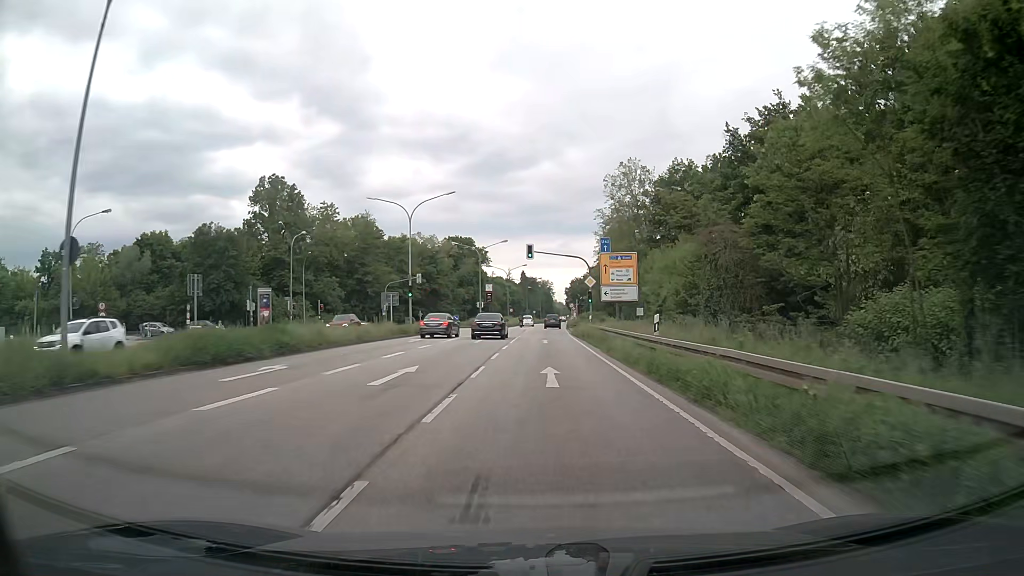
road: primary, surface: asphalt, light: Day
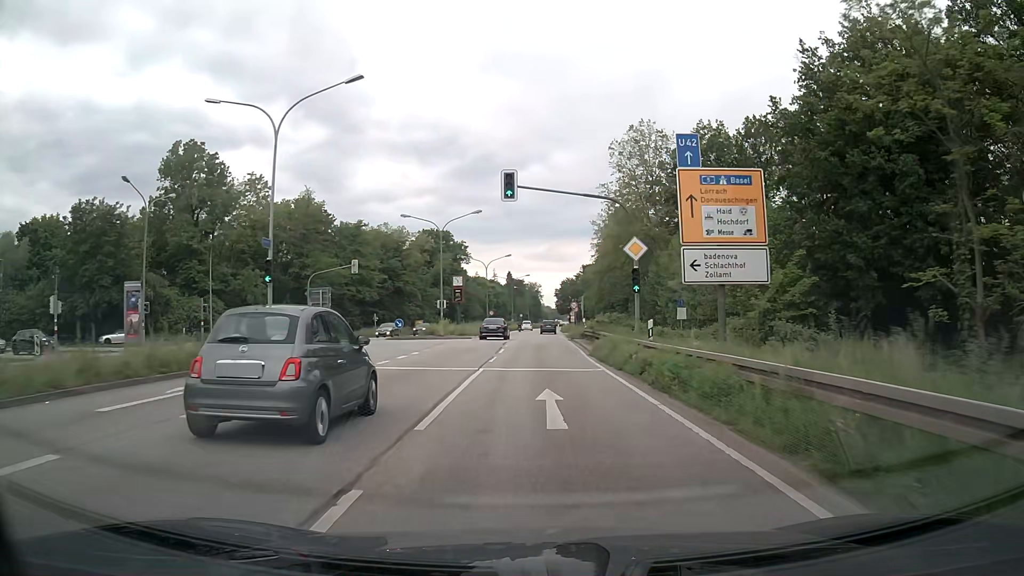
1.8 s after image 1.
(+0.2, +24.1) m; +1°
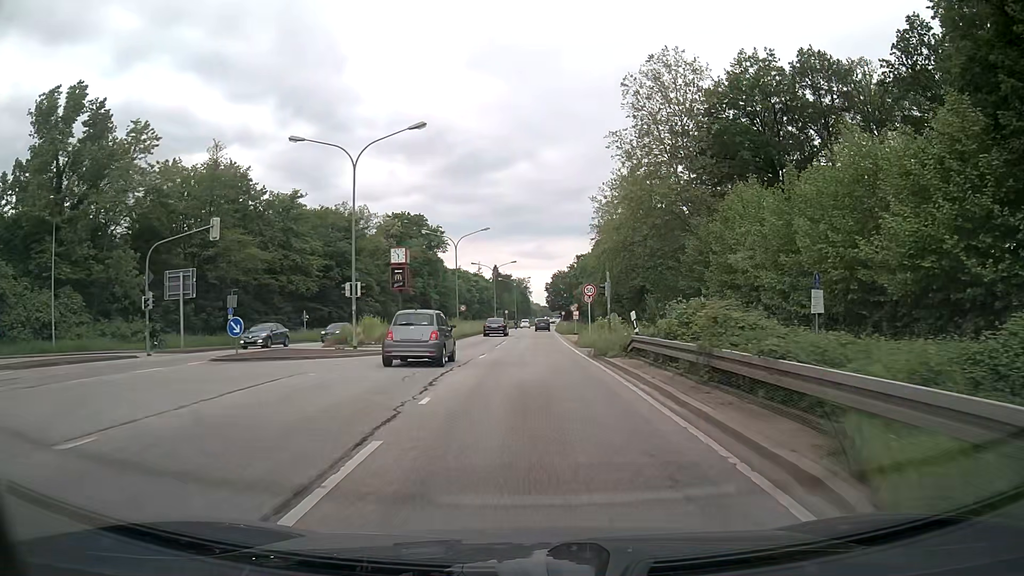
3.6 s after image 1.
(+0.3, +23.8) m; +1°
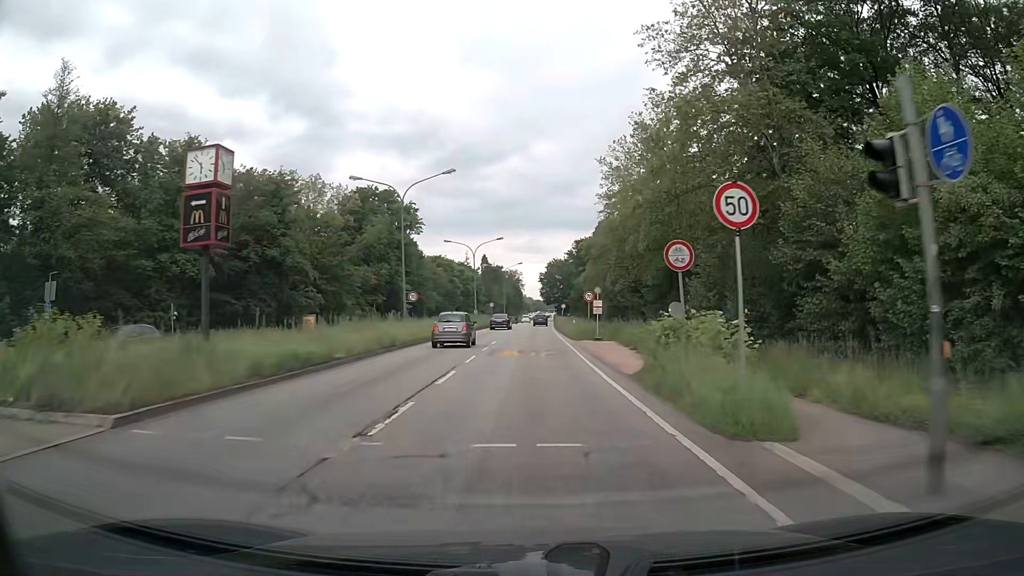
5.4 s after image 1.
(+0.2, +24.0) m; +1°
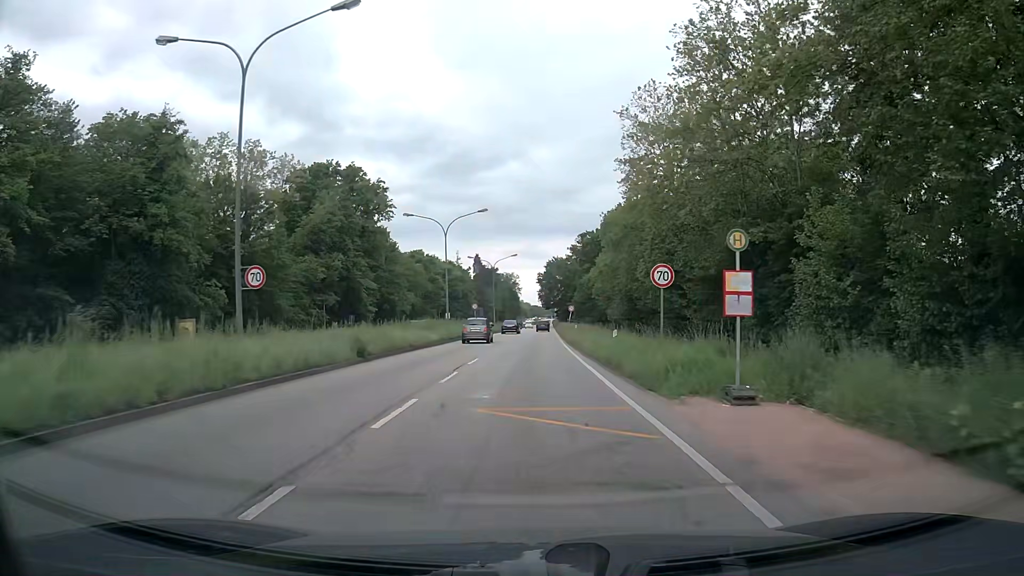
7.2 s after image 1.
(0.0, +23.3) m; 0°
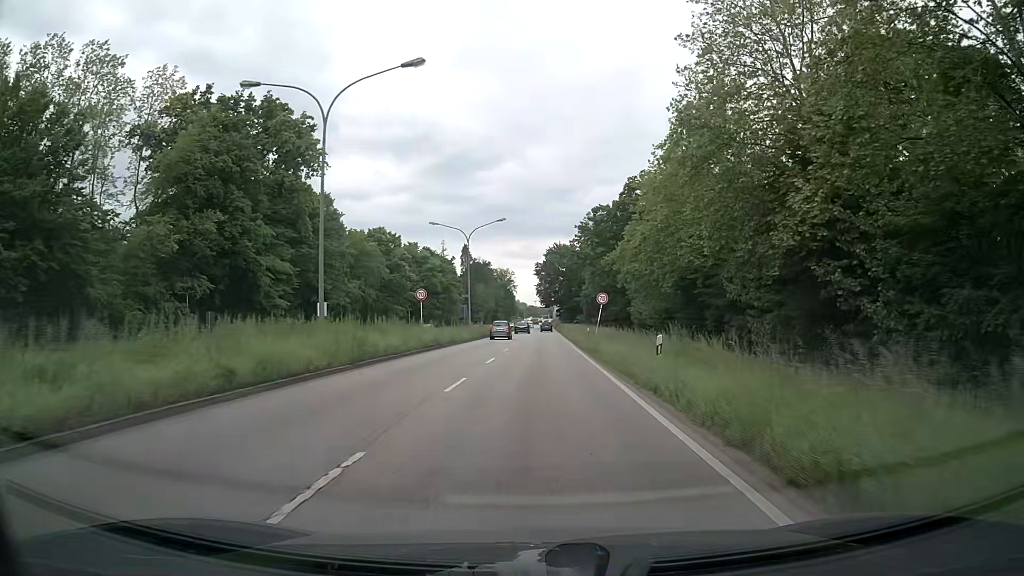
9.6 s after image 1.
(+0.2, +31.7) m; 0°
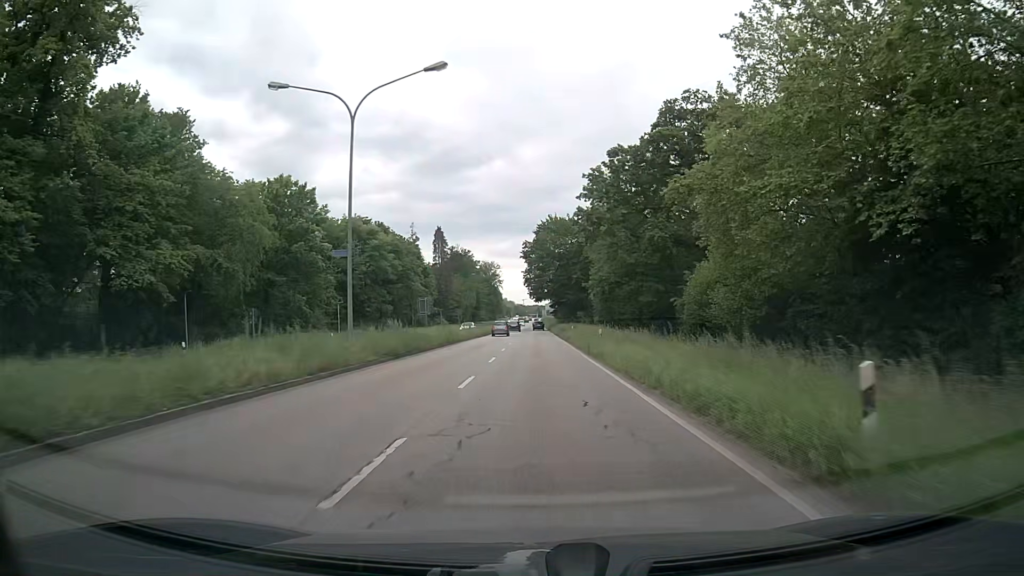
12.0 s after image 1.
(+0.5, +35.4) m; +1°
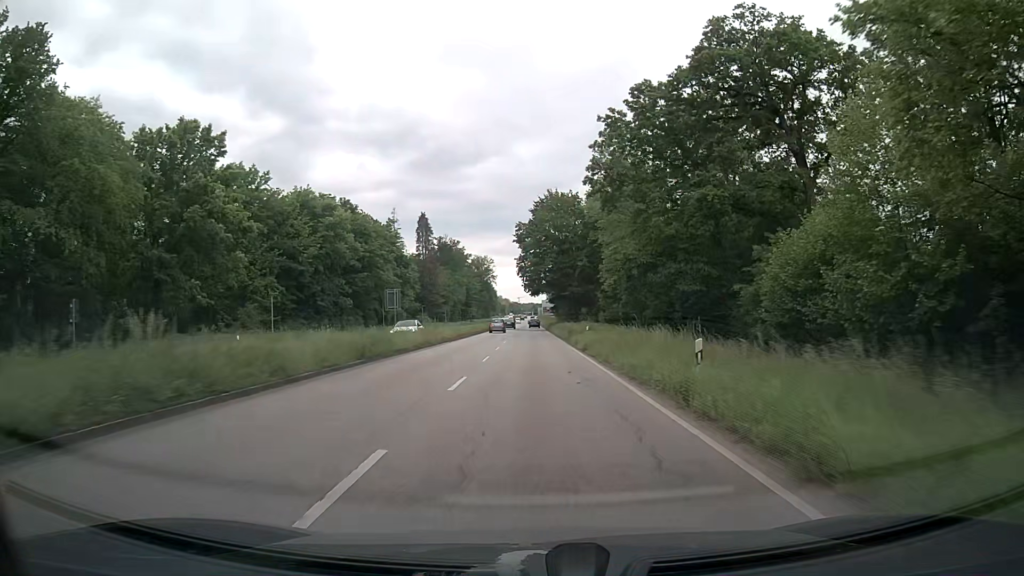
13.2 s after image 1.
(+0.1, +19.0) m; 0°
(0, +10) (0, +20) (0, +30) (0, +40) (0, +50) (0, +60) (0, +70) (0, +80) (0, +90) (0, +100) m
